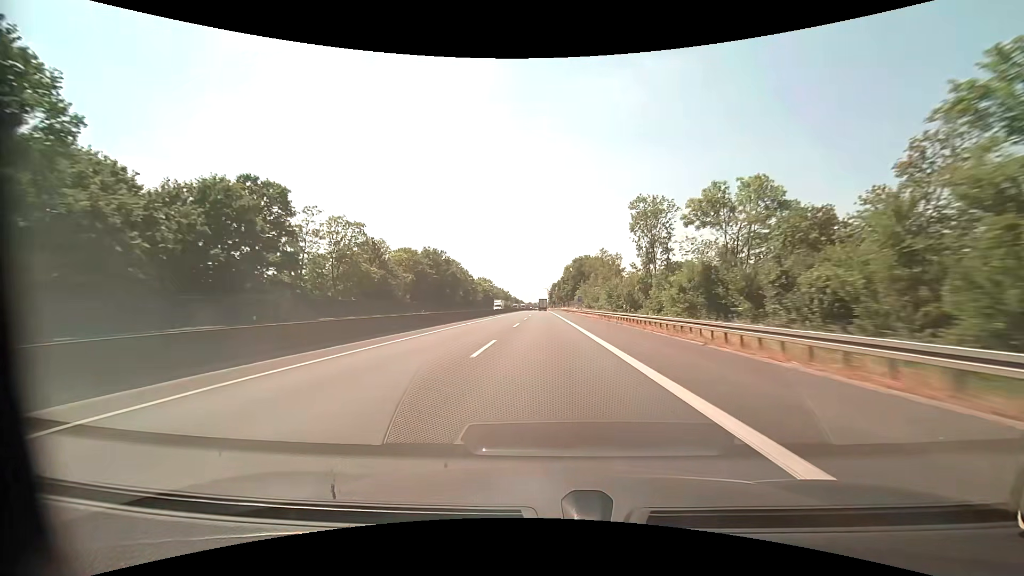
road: motorway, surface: asphalt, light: Day
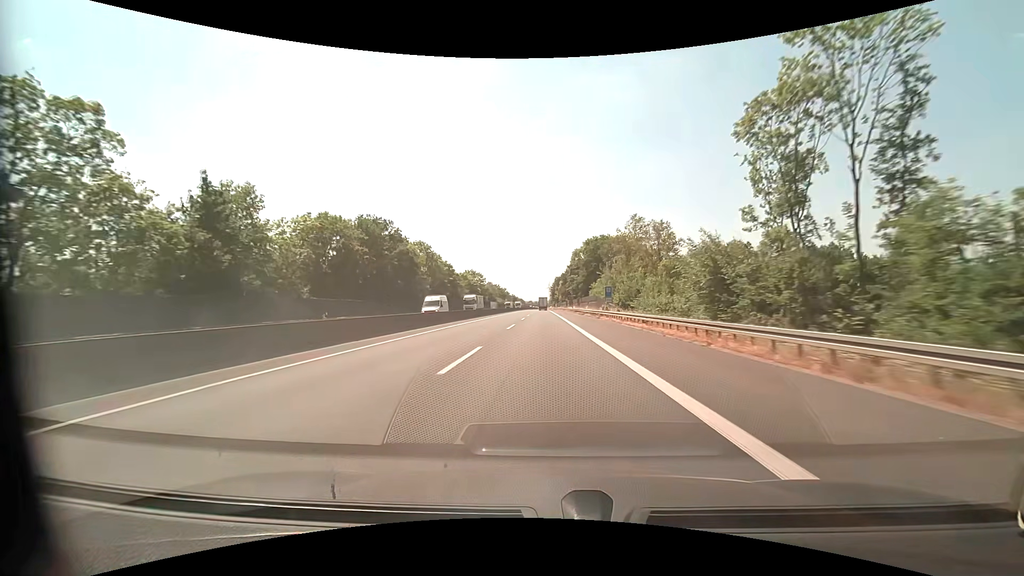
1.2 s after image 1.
(0.0, +39.8) m; 0°
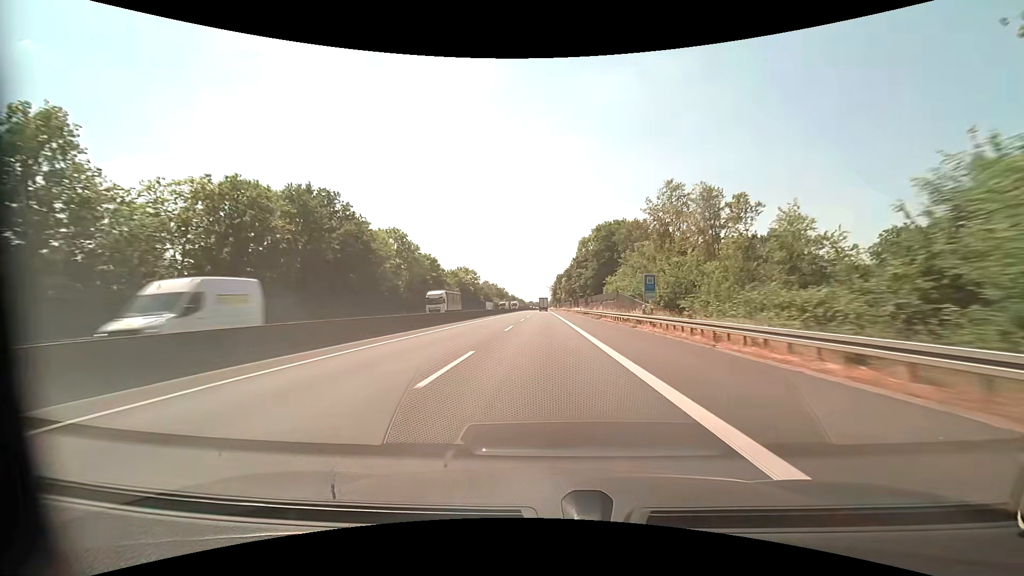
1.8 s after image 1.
(0.0, +19.6) m; 0°
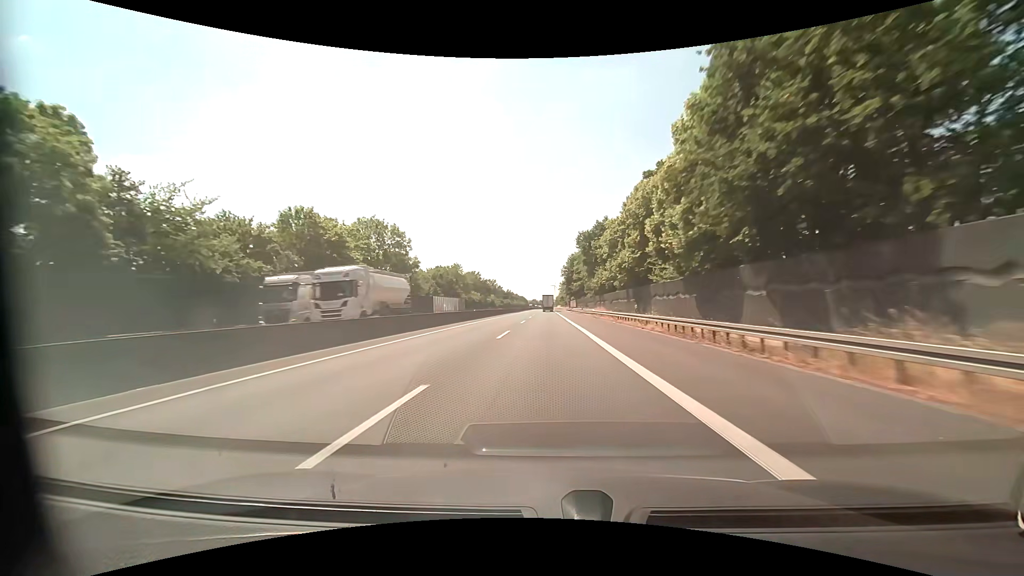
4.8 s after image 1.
(-0.5, +97.3) m; -1°
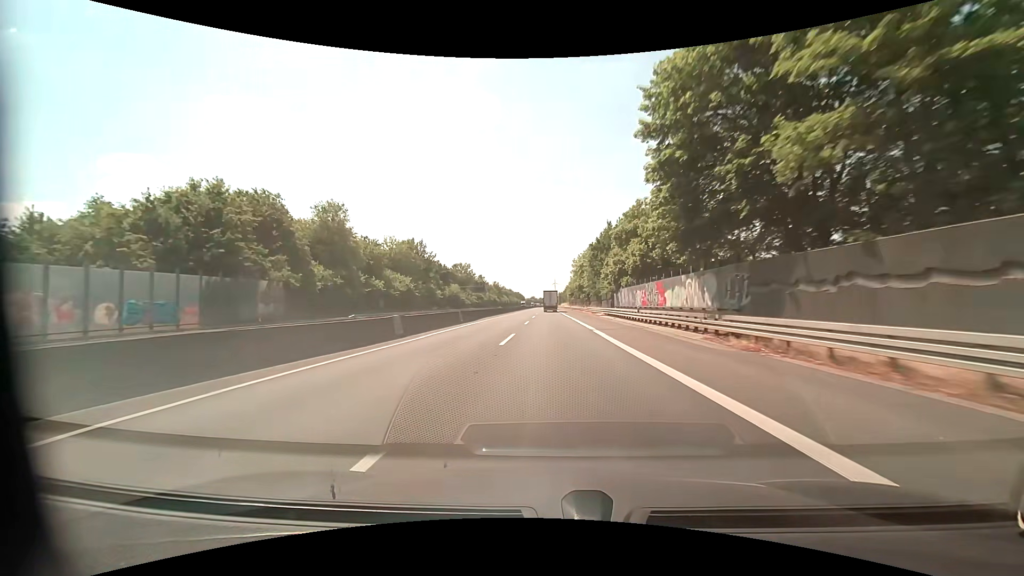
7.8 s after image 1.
(-0.3, +95.0) m; 0°
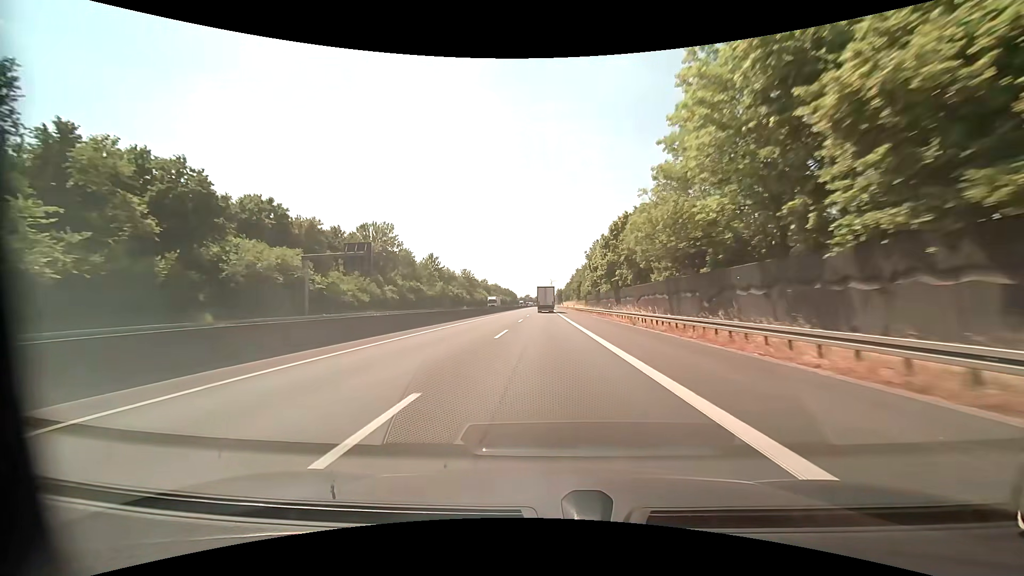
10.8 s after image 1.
(+0.6, +87.4) m; +1°
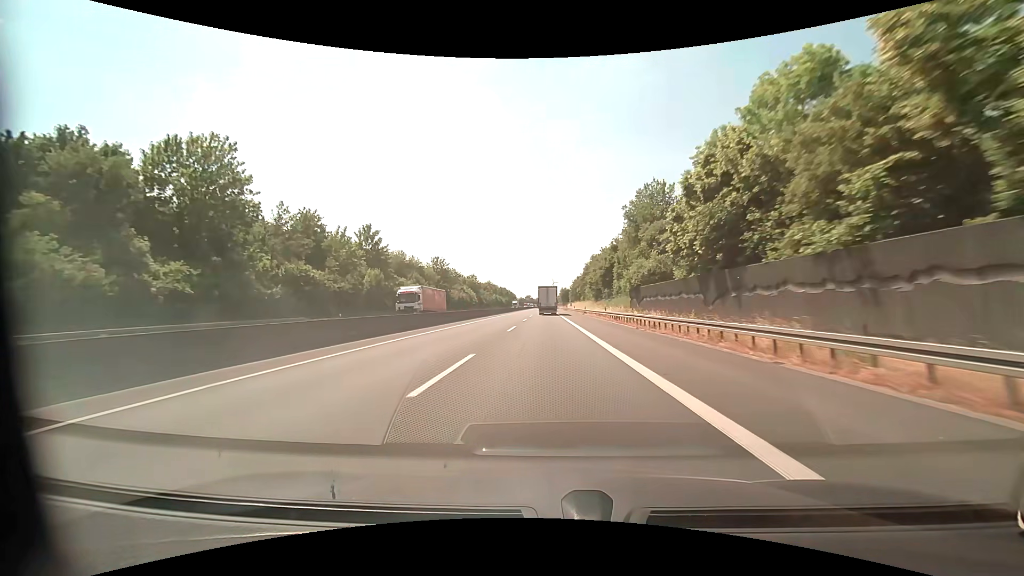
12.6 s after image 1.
(-0.2, +48.6) m; 0°
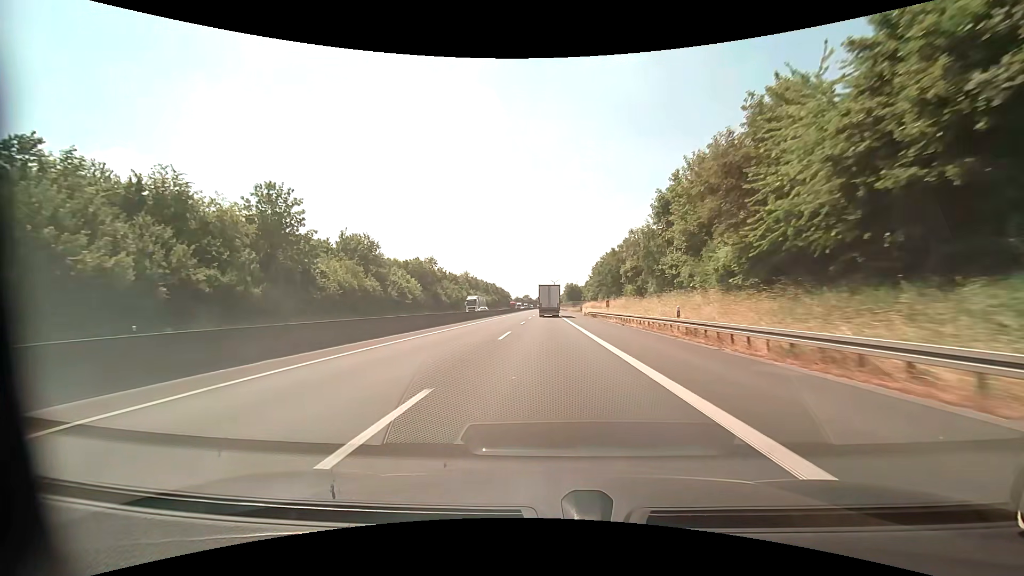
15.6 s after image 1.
(-0.1, +78.3) m; 0°
(0, +10) (0, +20) (0, +30) (0, +40) (0, +50) (0, +60) (0, +70) (0, +80) (0, +90) (0, +100) m
